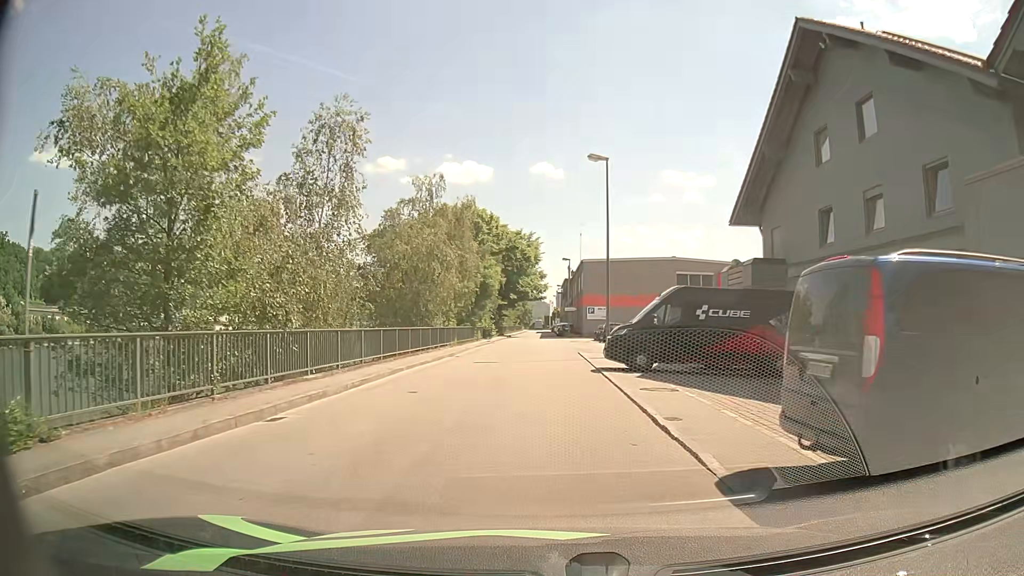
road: unclassified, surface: asphalt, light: Day
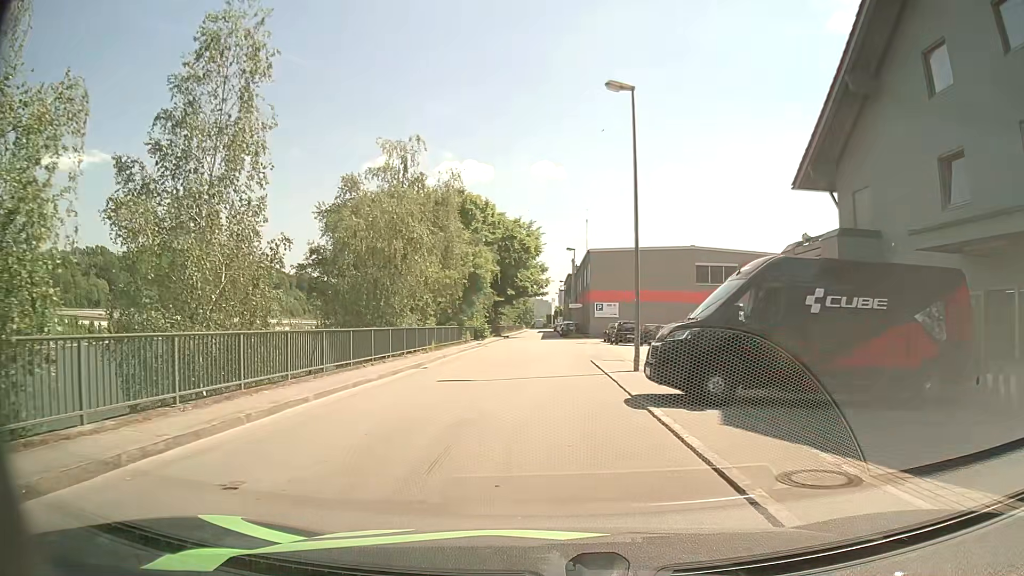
(+0.1, +8.2) m; -1°
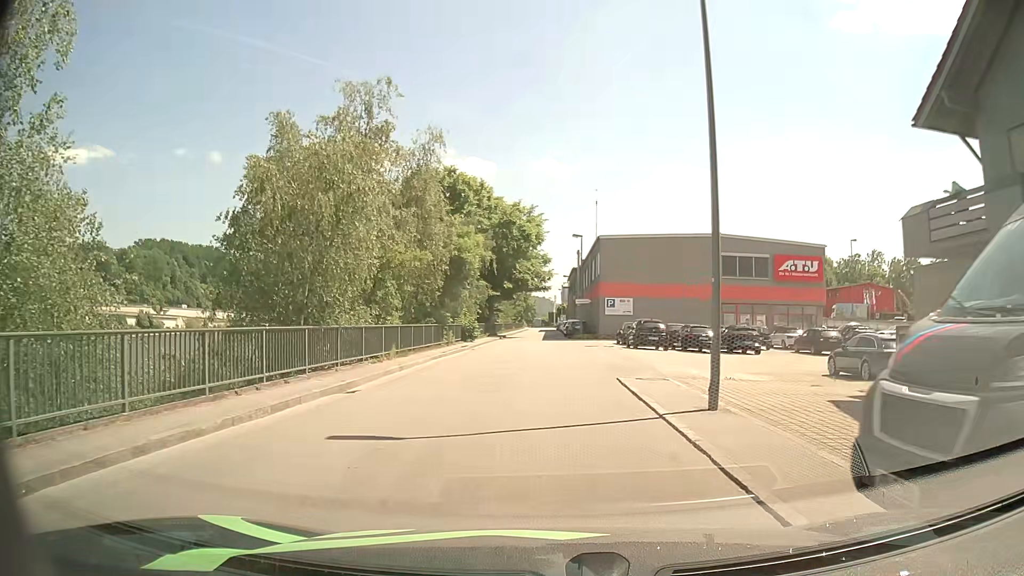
(+0.1, +8.2) m; +1°
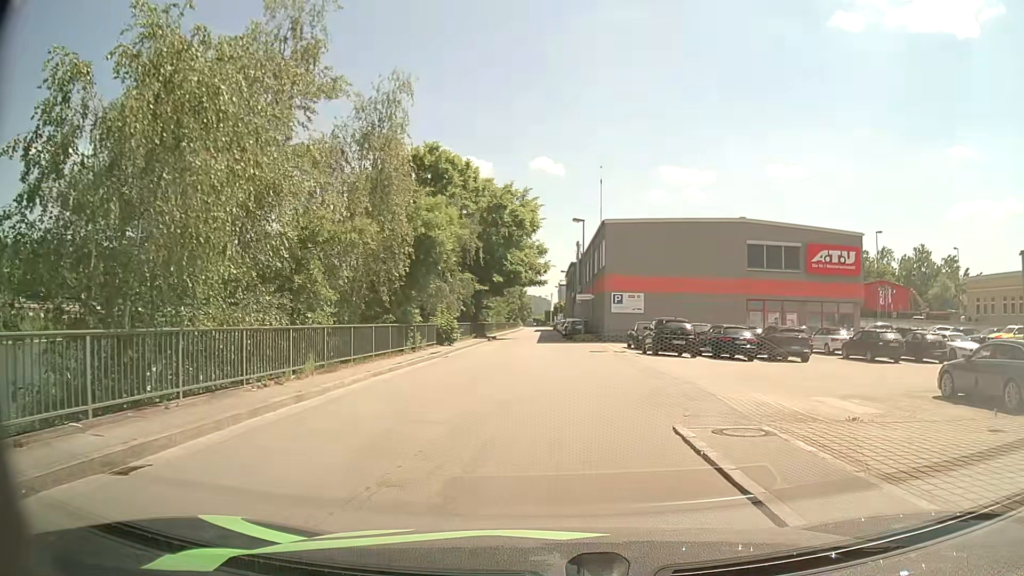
(0.0, +7.5) m; 0°
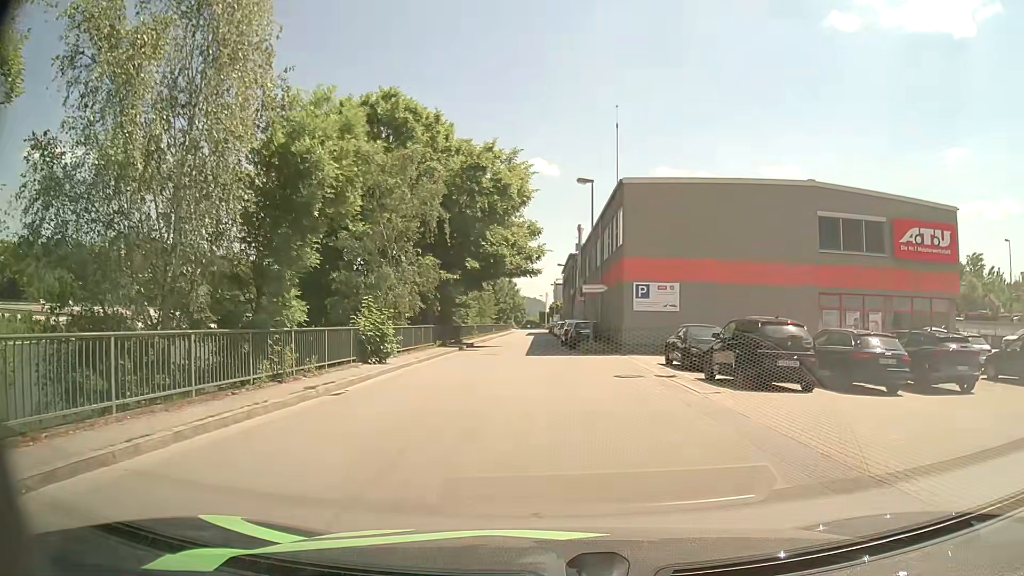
(+0.2, +12.8) m; 0°
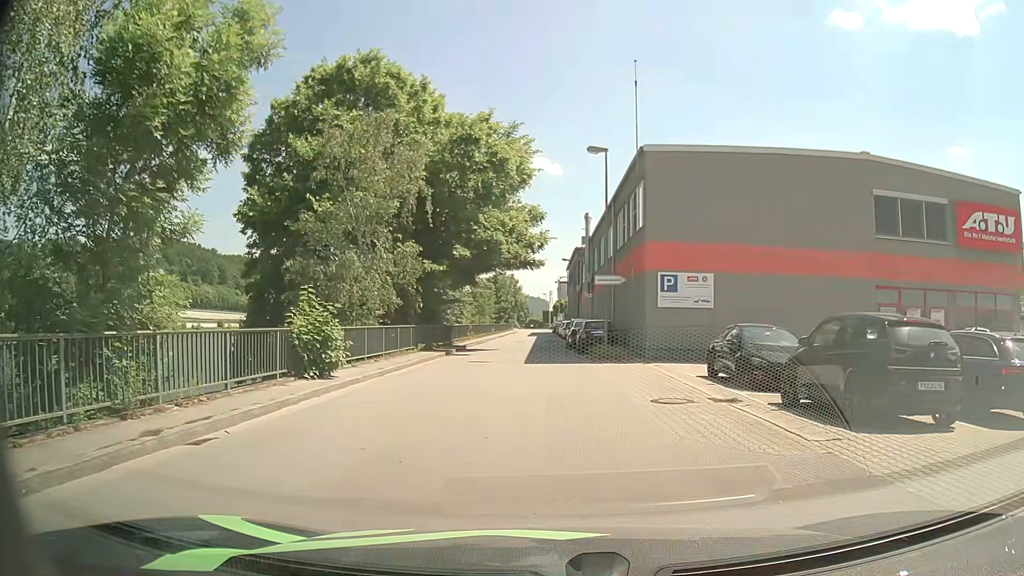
(+0.1, +5.6) m; +1°
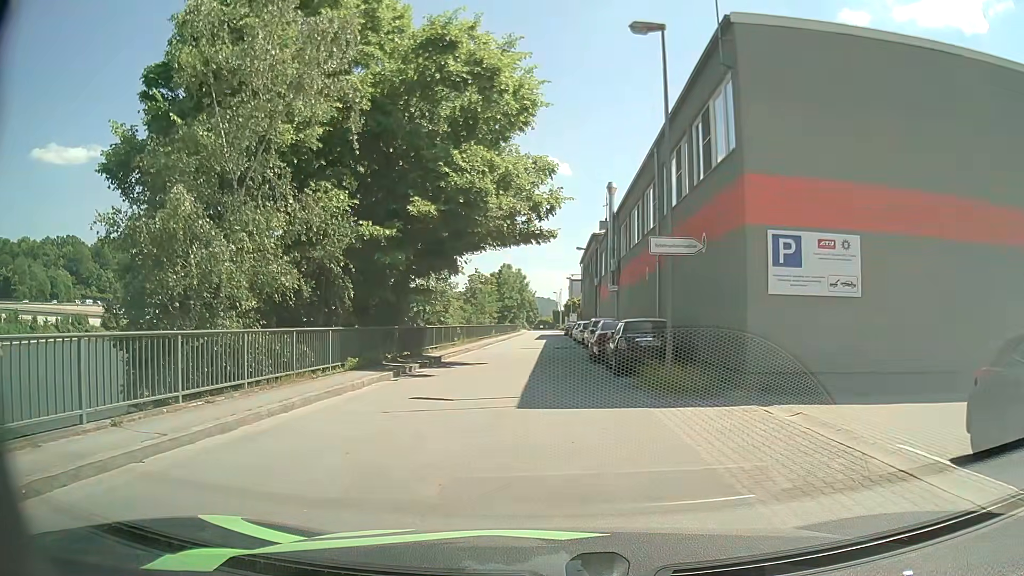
(-0.1, +11.2) m; -1°
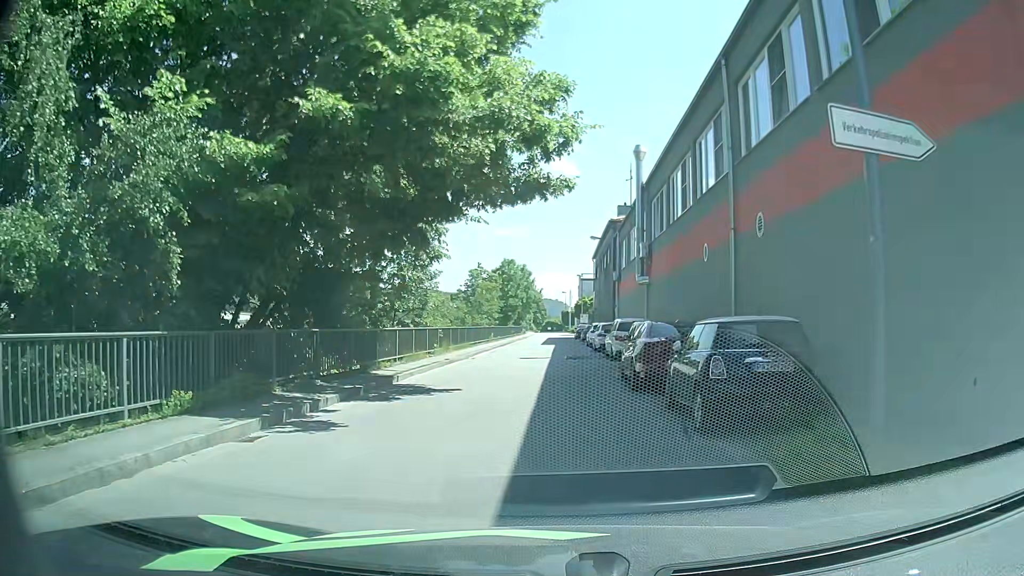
(0.0, +8.6) m; -1°
